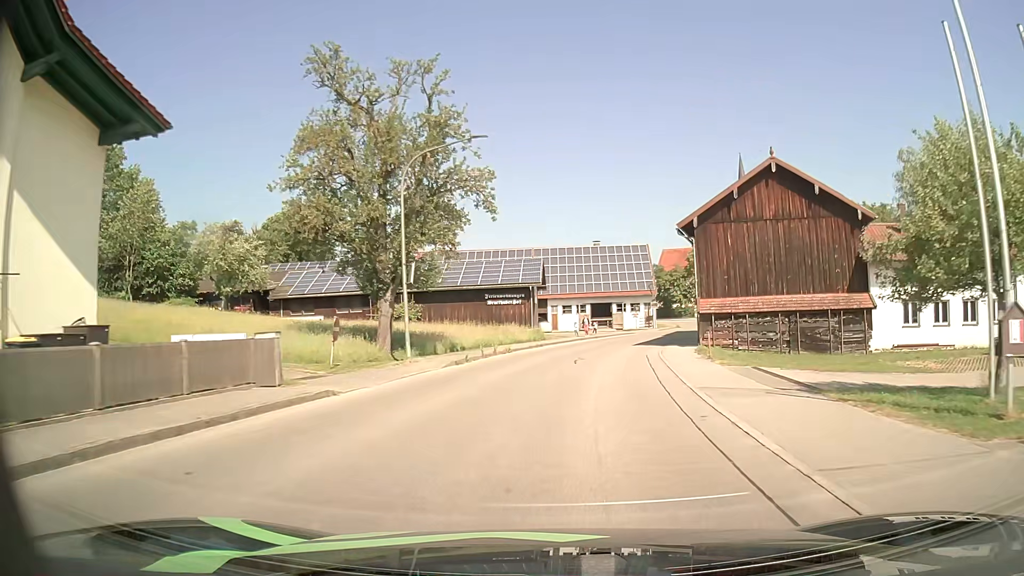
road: tertiary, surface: asphalt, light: Day
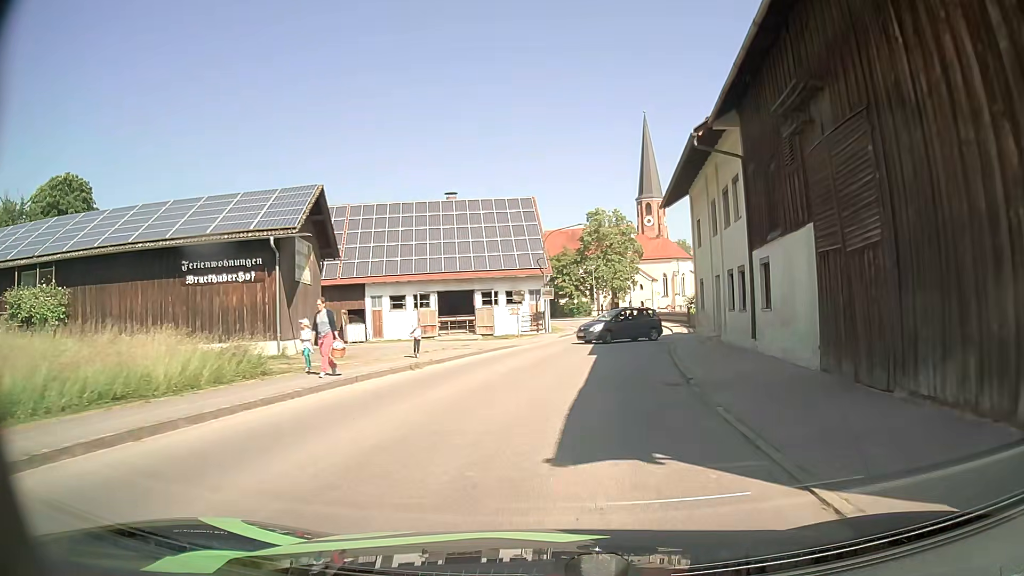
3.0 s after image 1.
(+3.3, +32.5) m; +11°
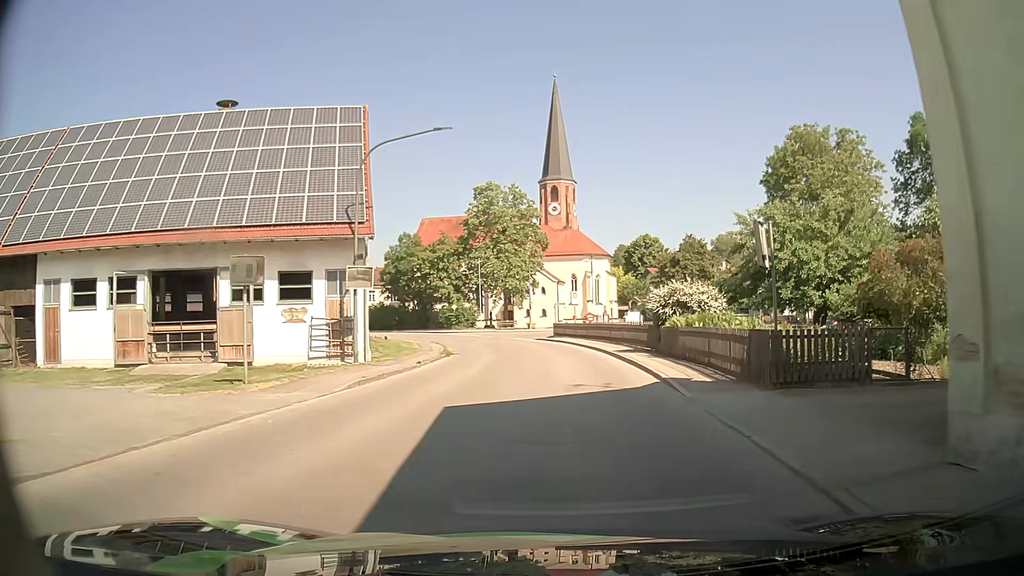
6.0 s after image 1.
(+2.3, +25.0) m; +9°
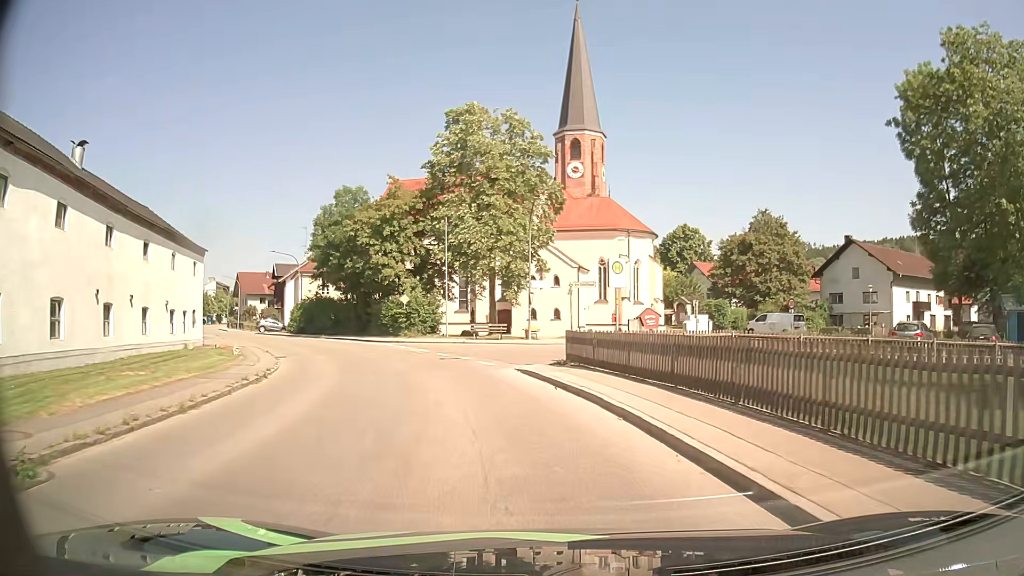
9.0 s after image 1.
(+0.7, +27.5) m; -1°
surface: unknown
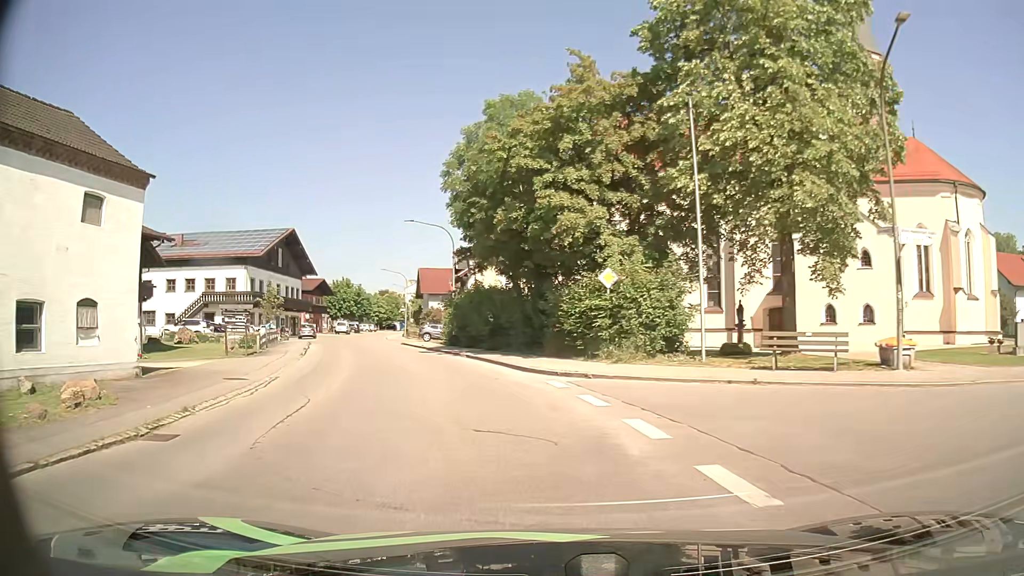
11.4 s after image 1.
(-3.4, +21.7) m; -19°
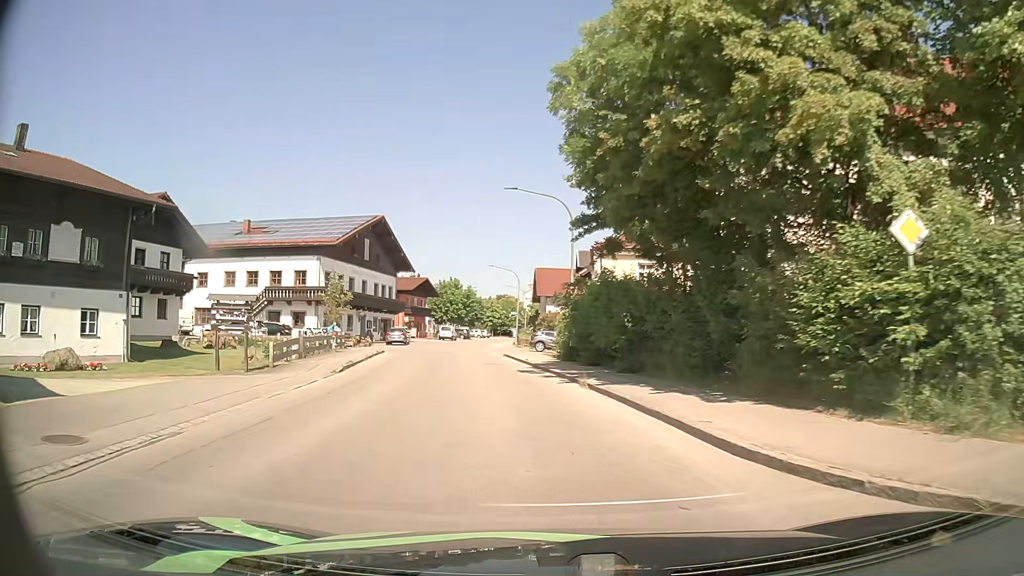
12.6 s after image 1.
(-1.0, +10.9) m; -10°
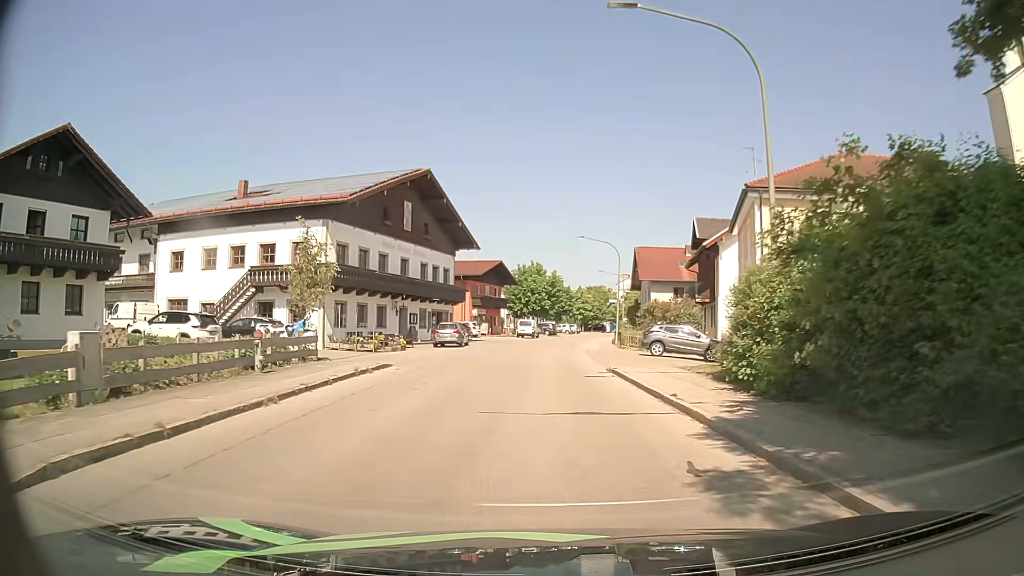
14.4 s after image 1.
(-1.3, +16.8) m; -7°
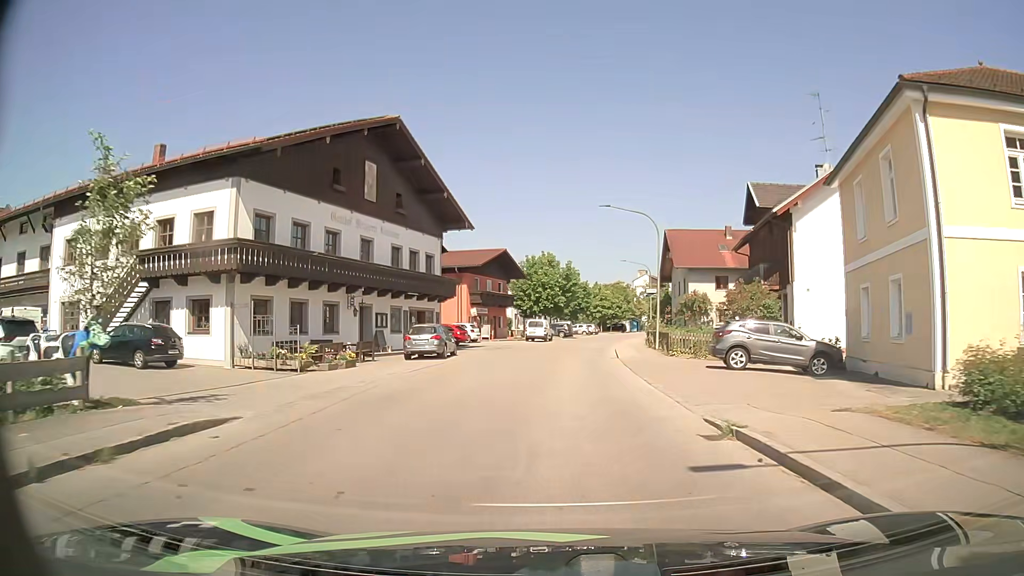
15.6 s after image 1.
(-0.2, +11.9) m; -1°
(0, +10) (0, +20) (+1, +30) (+2, +40) (+3, +50) (+4, +60) (+6, +70) (+8, +79) (+11, +89) (+13, +99) m
